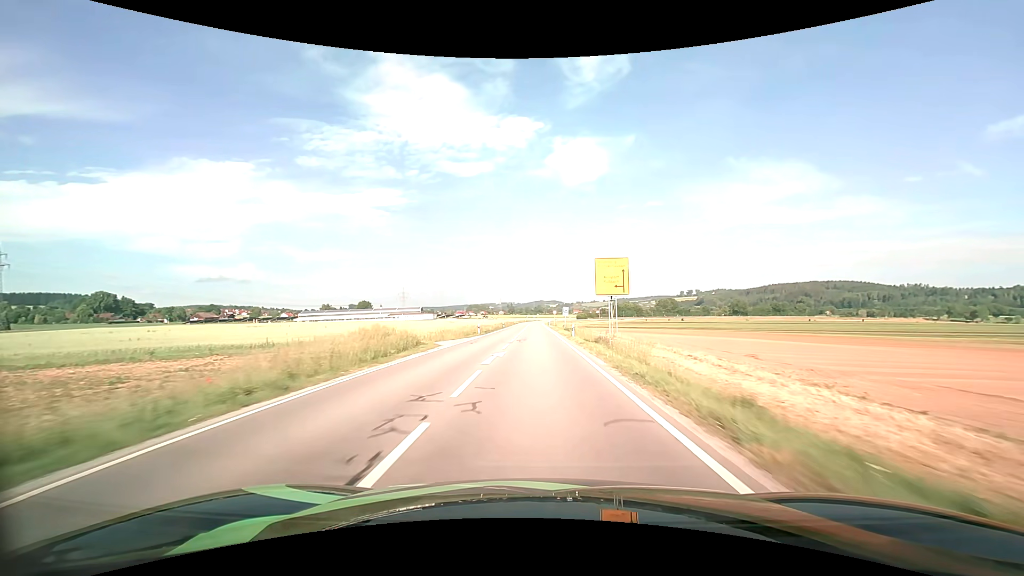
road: secondary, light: Day
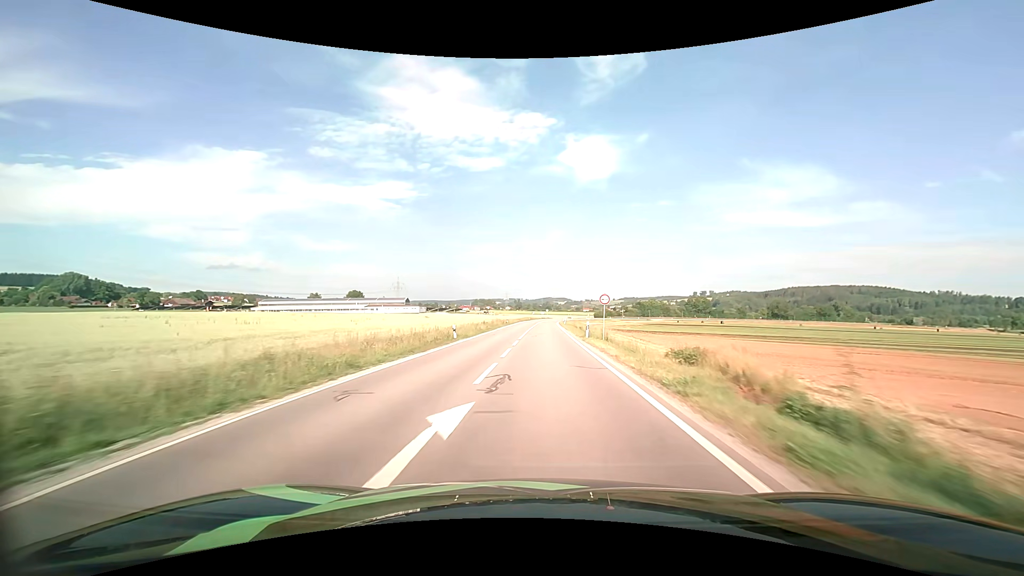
(-0.6, +54.2) m; -1°
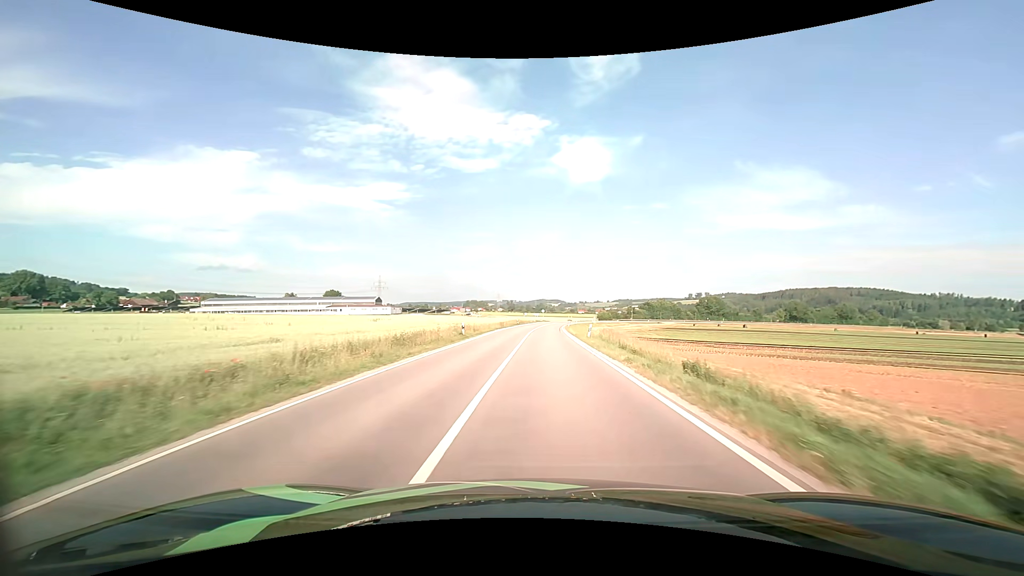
(+0.1, +37.8) m; +1°
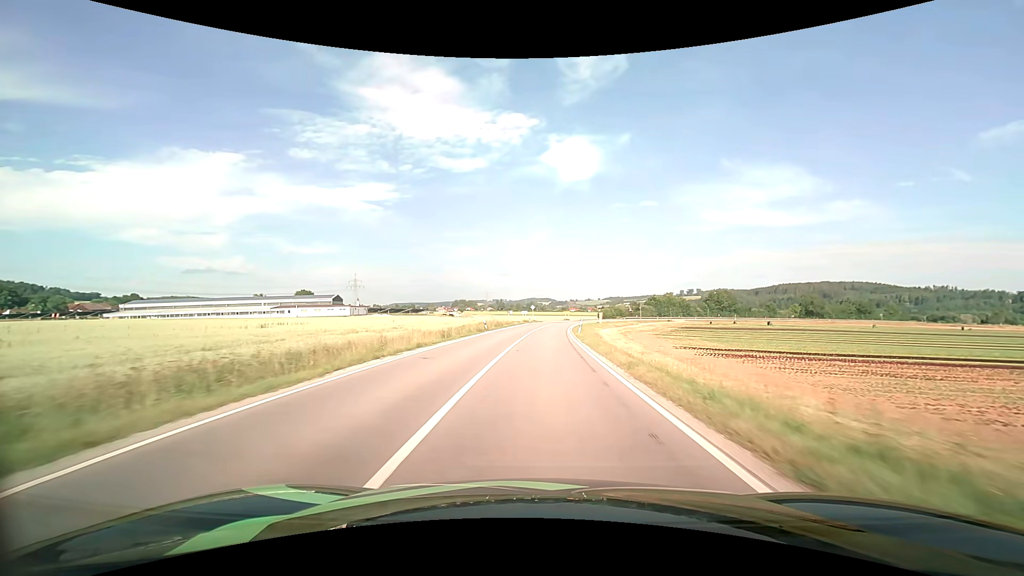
(+0.5, +35.1) m; +1°
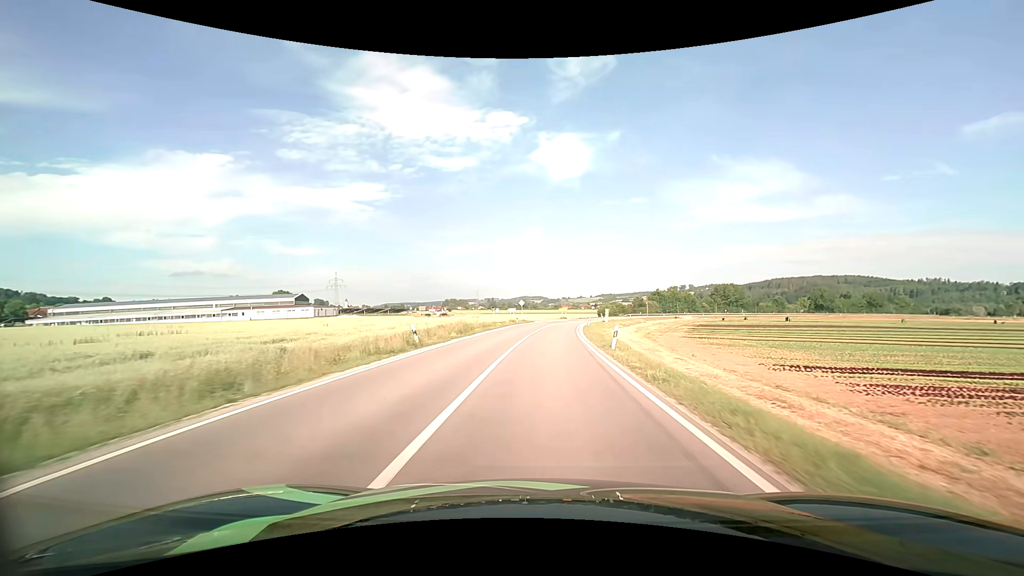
(+0.1, +21.8) m; +1°
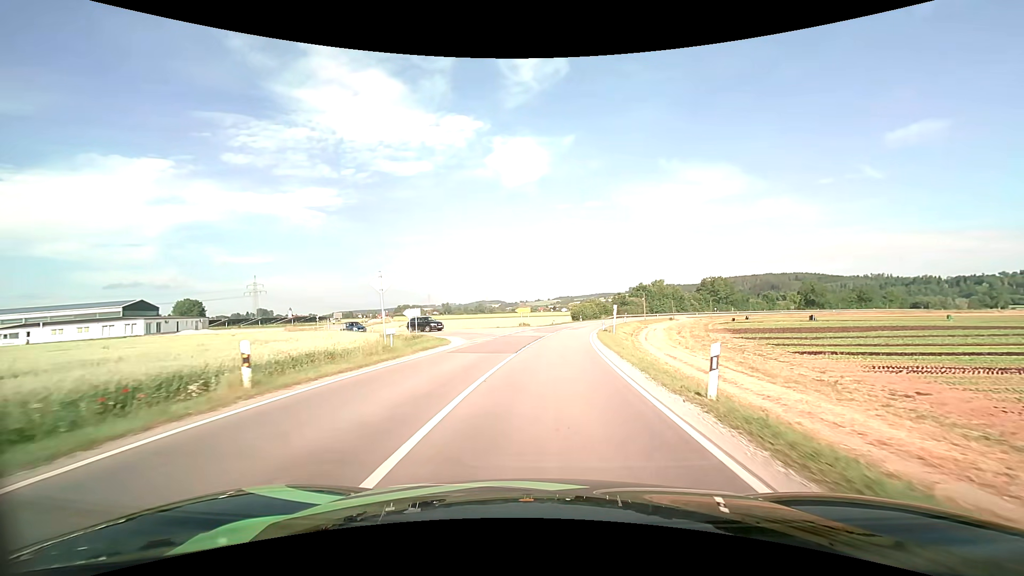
(+1.8, +47.1) m; +5°
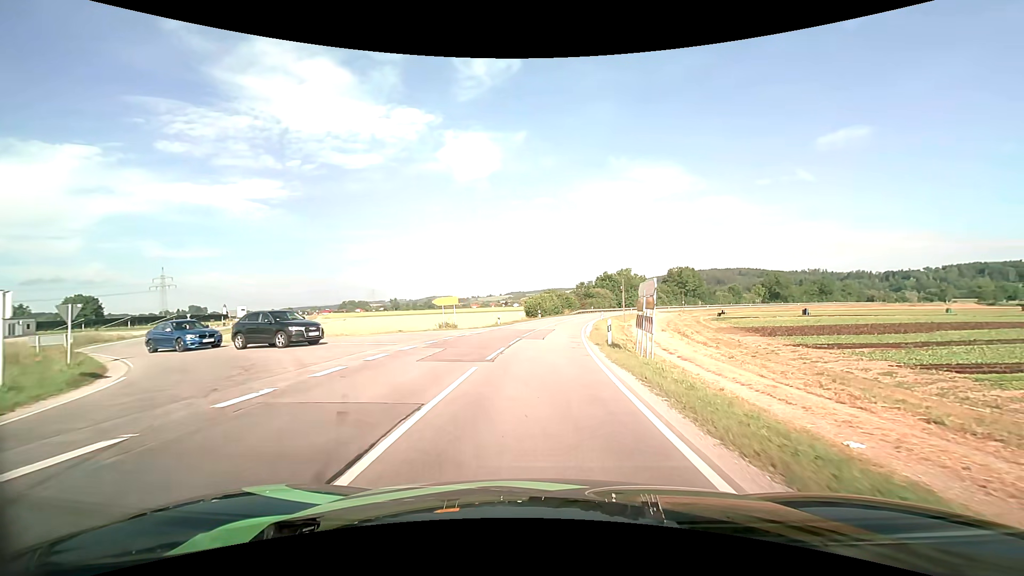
(+1.2, +27.0) m; +6°
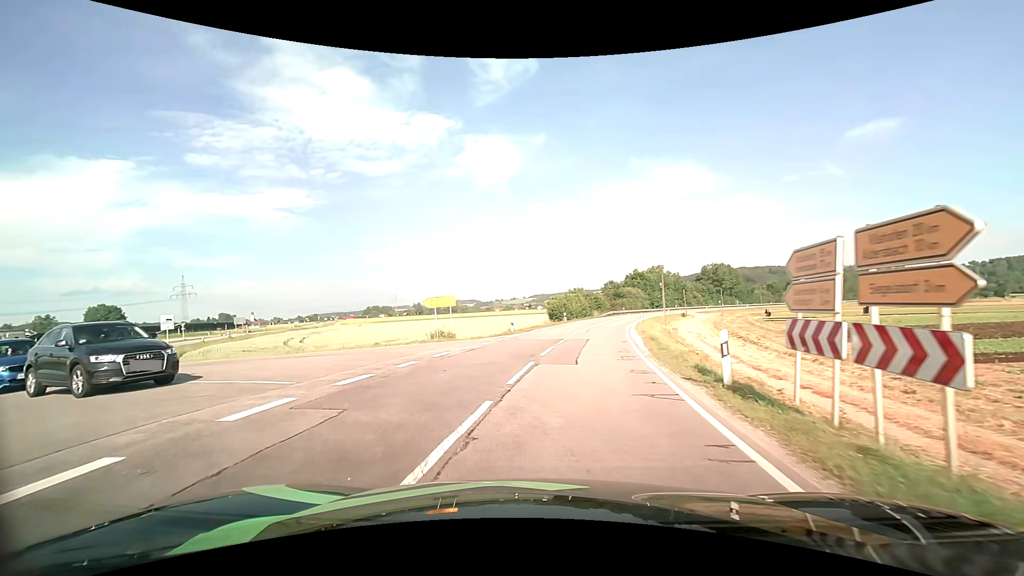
(0.0, +9.8) m; -2°
(-2, +10) (-9, +16) (-18, +21) (-26, +28) (-33, +35) (-39, +43) (-44, +51) (-49, +60) (-53, +69) (-57, +79) m
